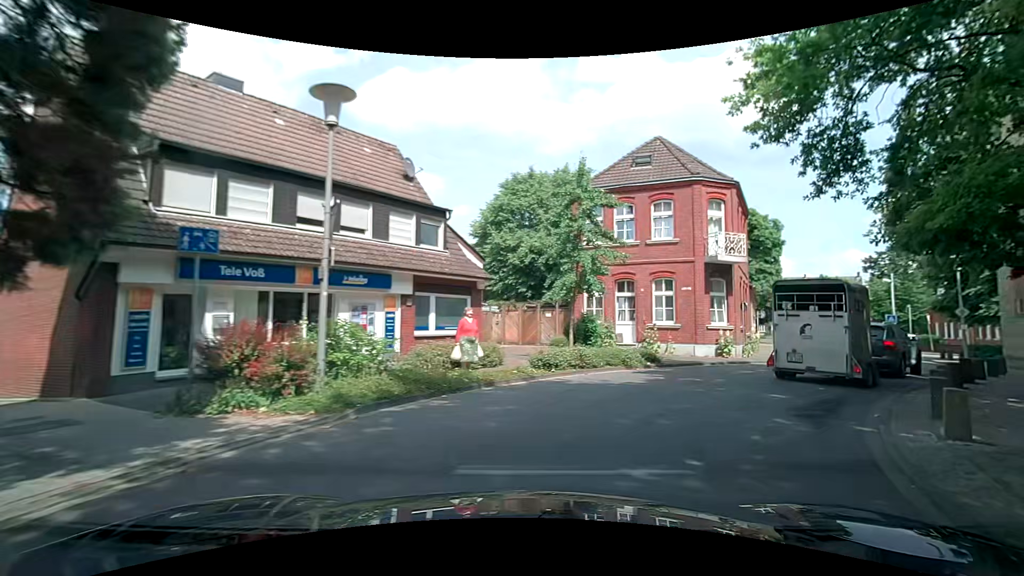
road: secondary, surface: asphalt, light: Day
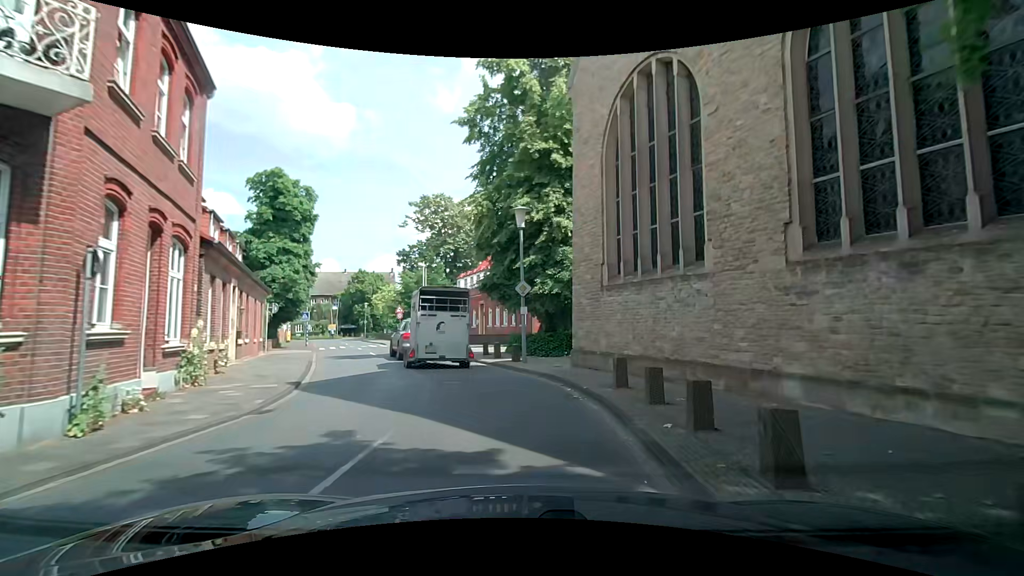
(+7.5, +14.9) m; +46°
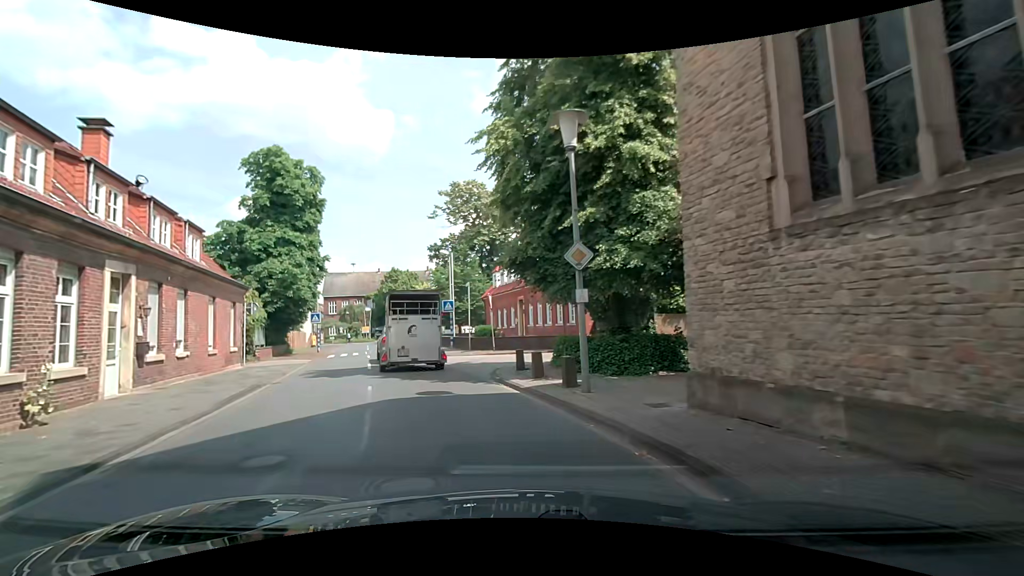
(+0.1, +7.7) m; -3°
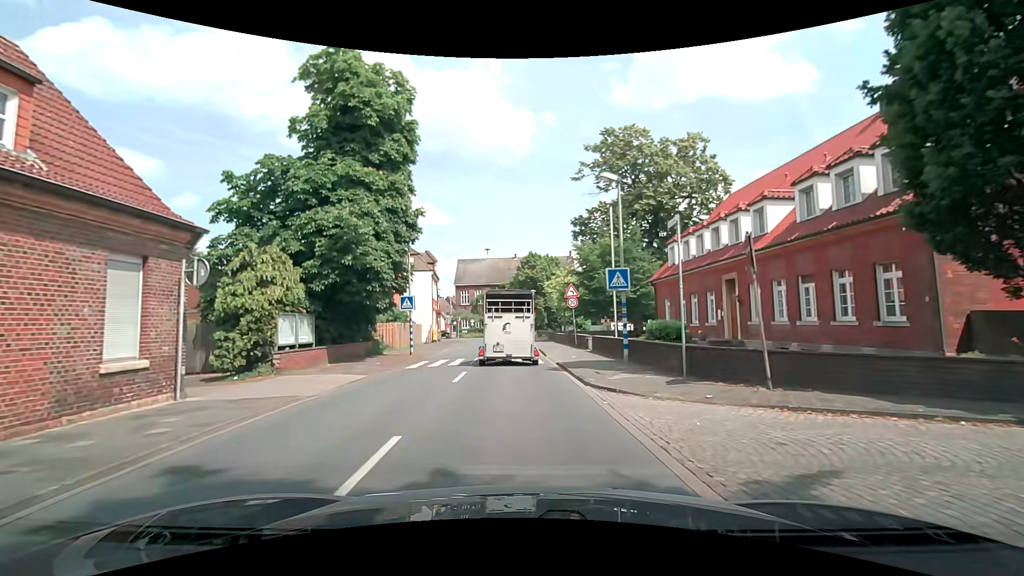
(-3.0, +15.5) m; -15°
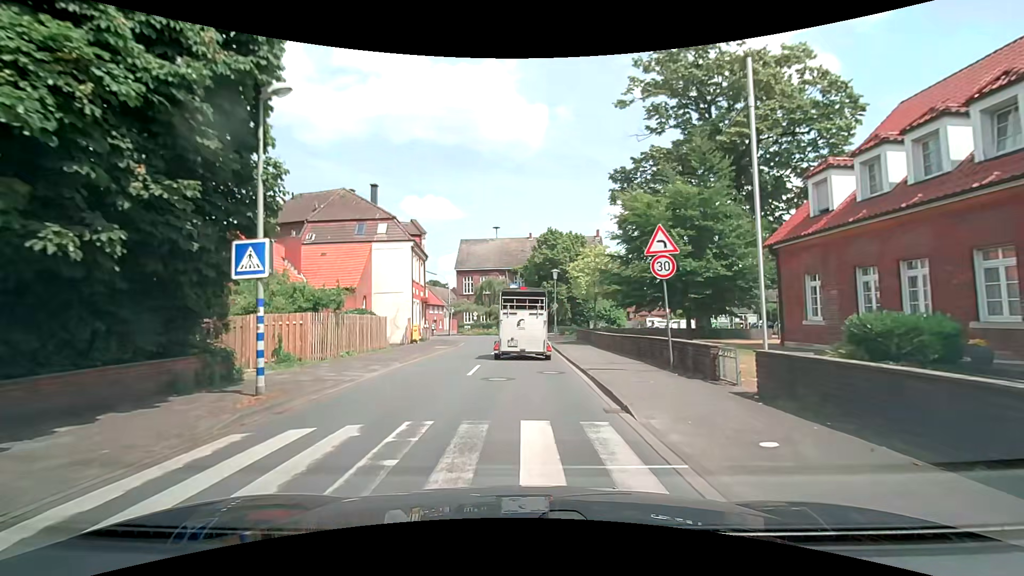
(-0.5, +16.1) m; -2°
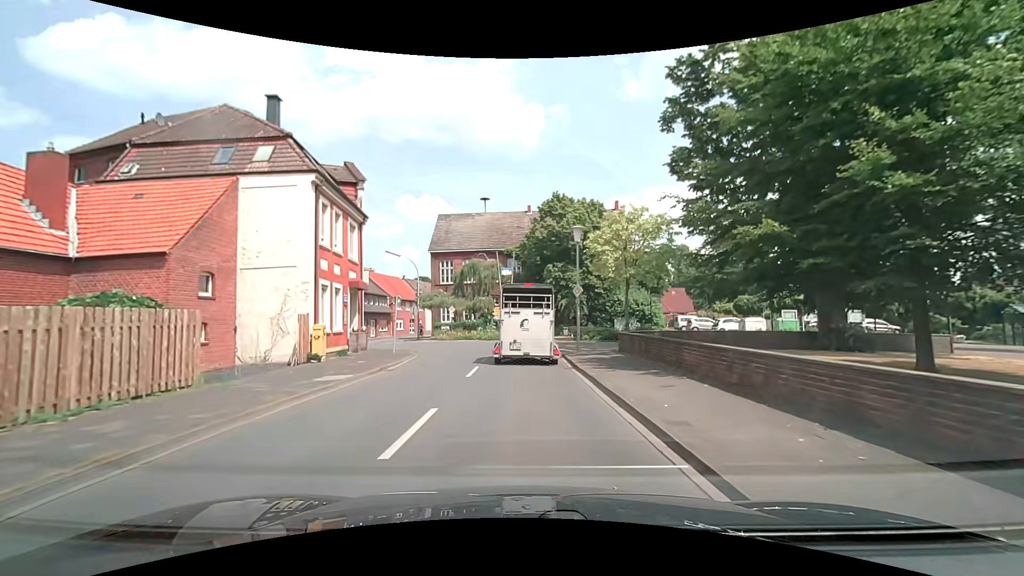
(0.0, +17.1) m; 0°
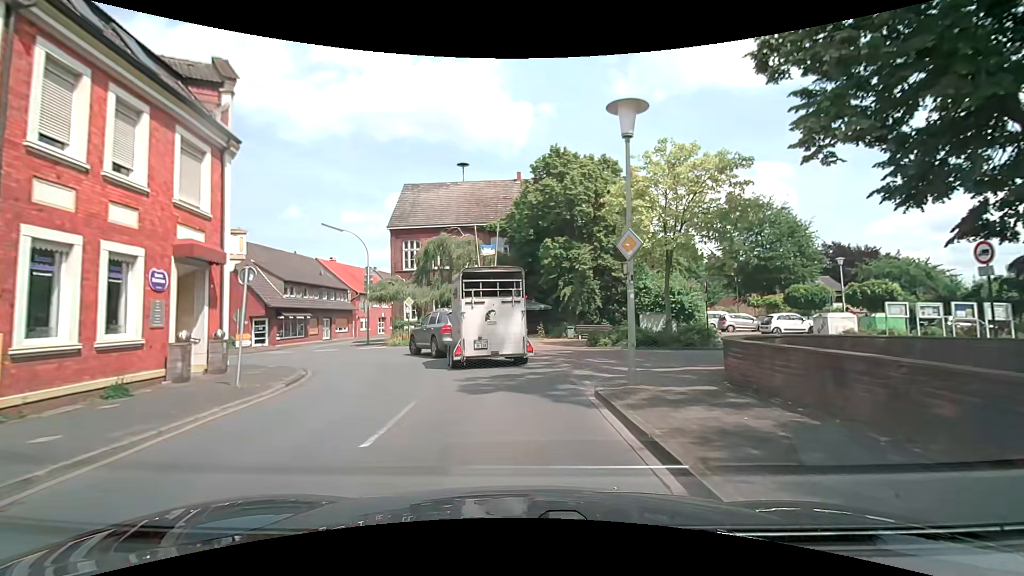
(+0.1, +11.9) m; +1°
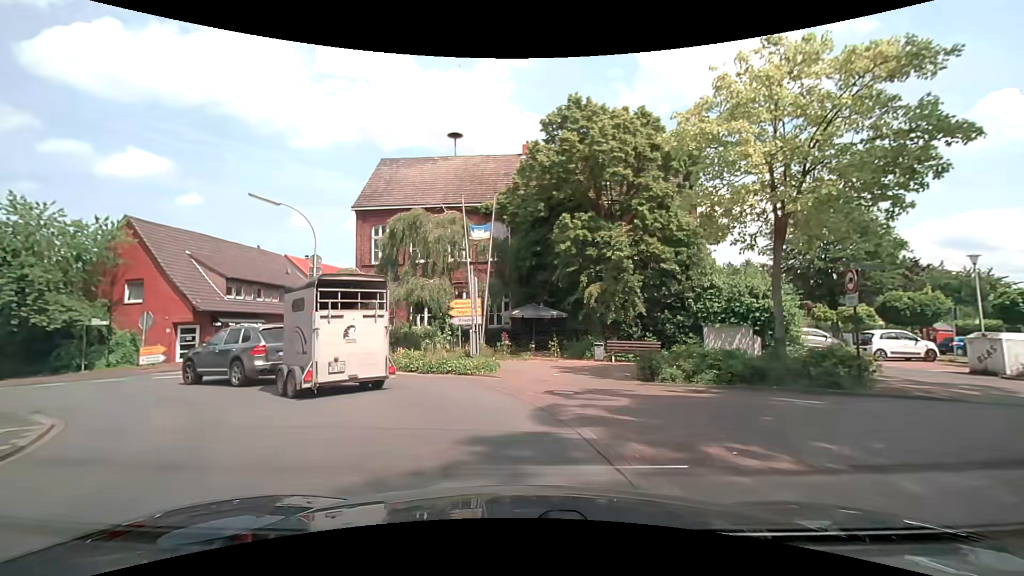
(0.0, +9.3) m; -1°
(-1, +10) (-7, +17) (-17, +21) (-27, +23) (-36, +25) (-46, +27) (-56, +29) (-66, +31) (-75, +34) (-85, +36) m
